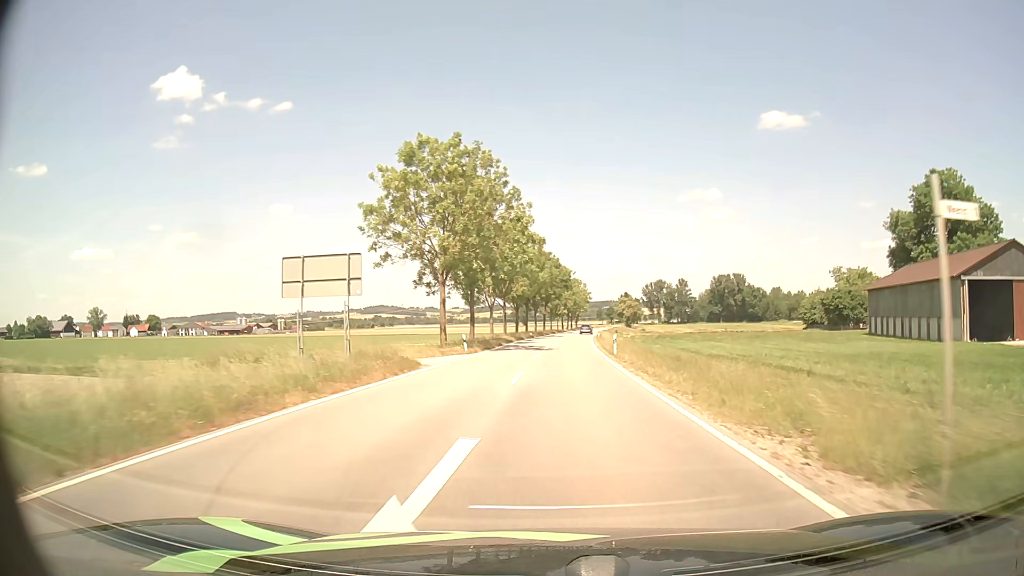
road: tertiary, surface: asphalt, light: Day
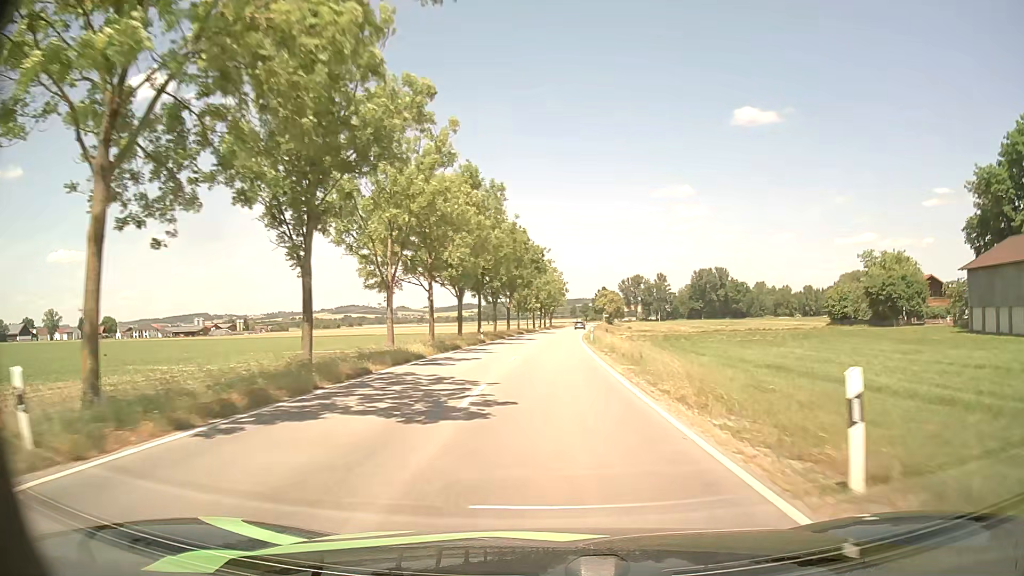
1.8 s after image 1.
(+0.7, +29.8) m; +2°
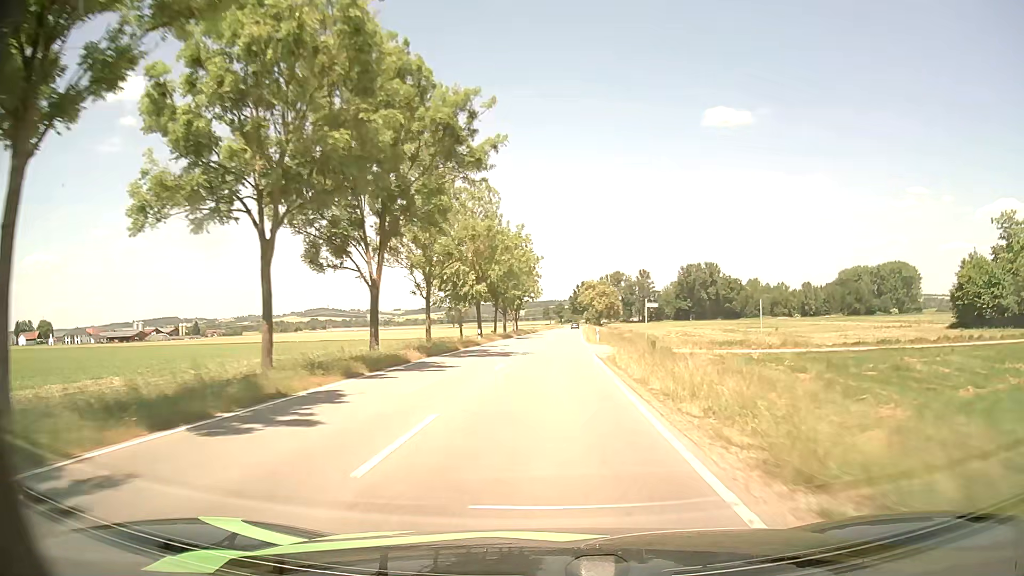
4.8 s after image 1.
(+1.0, +53.4) m; +2°
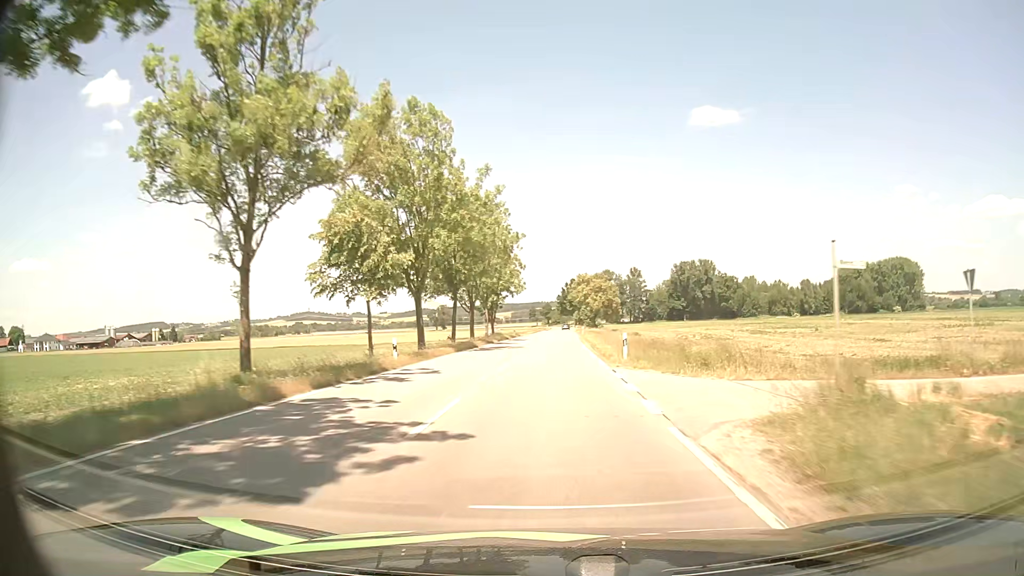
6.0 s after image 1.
(+0.2, +22.3) m; +1°
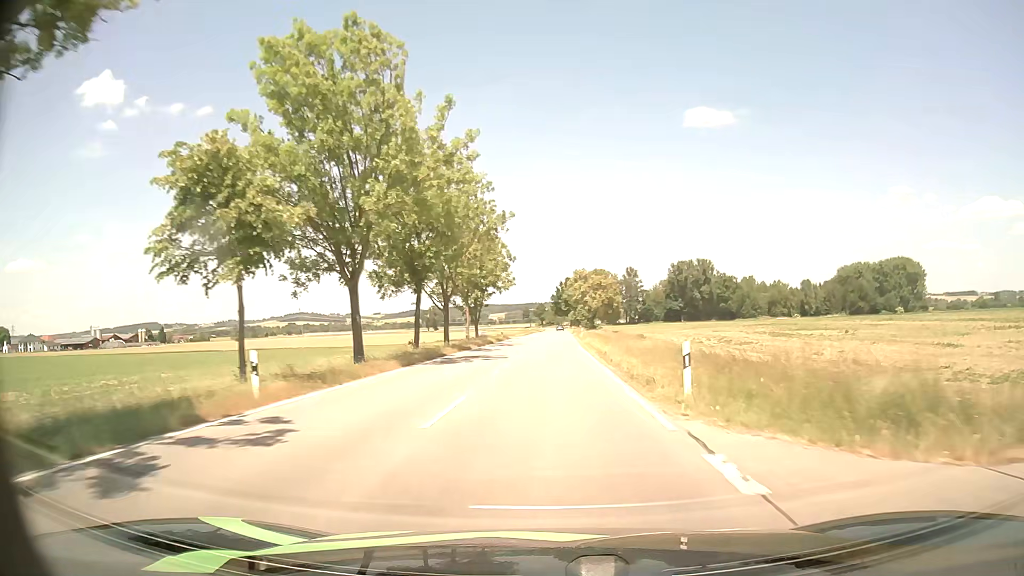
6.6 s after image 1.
(0.0, +11.3) m; 0°
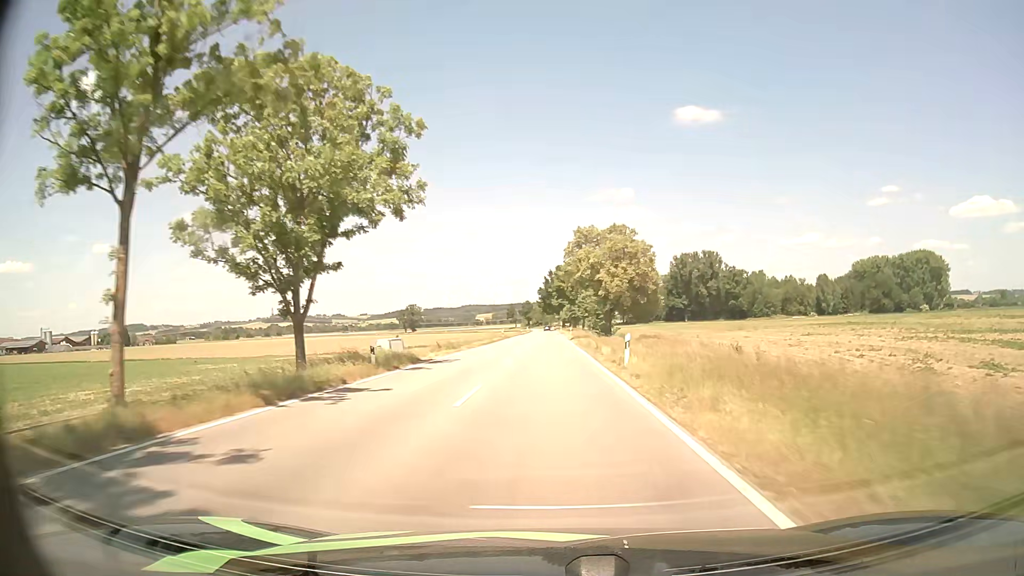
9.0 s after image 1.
(+0.4, +46.4) m; +1°
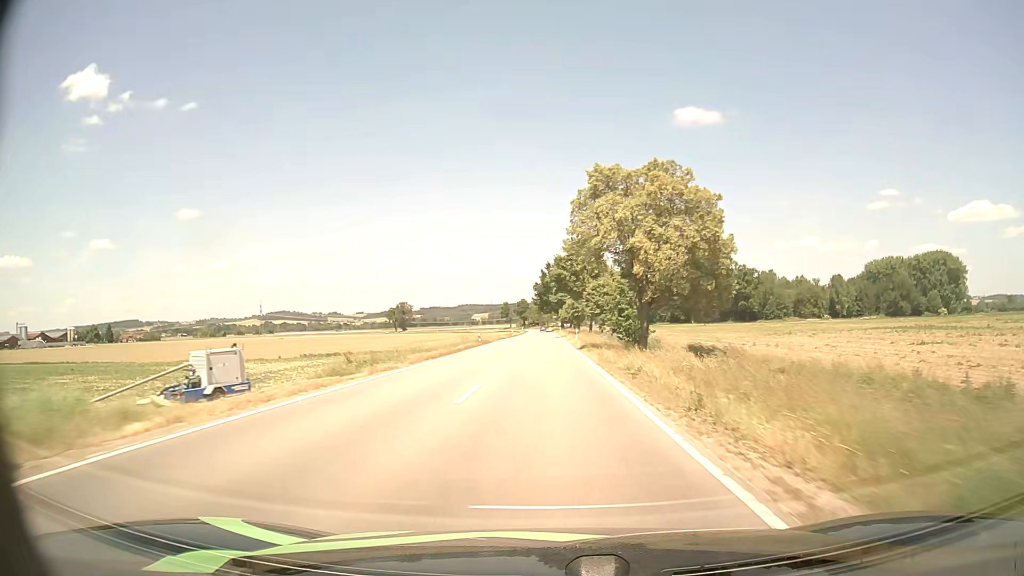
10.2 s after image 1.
(0.0, +23.8) m; 0°
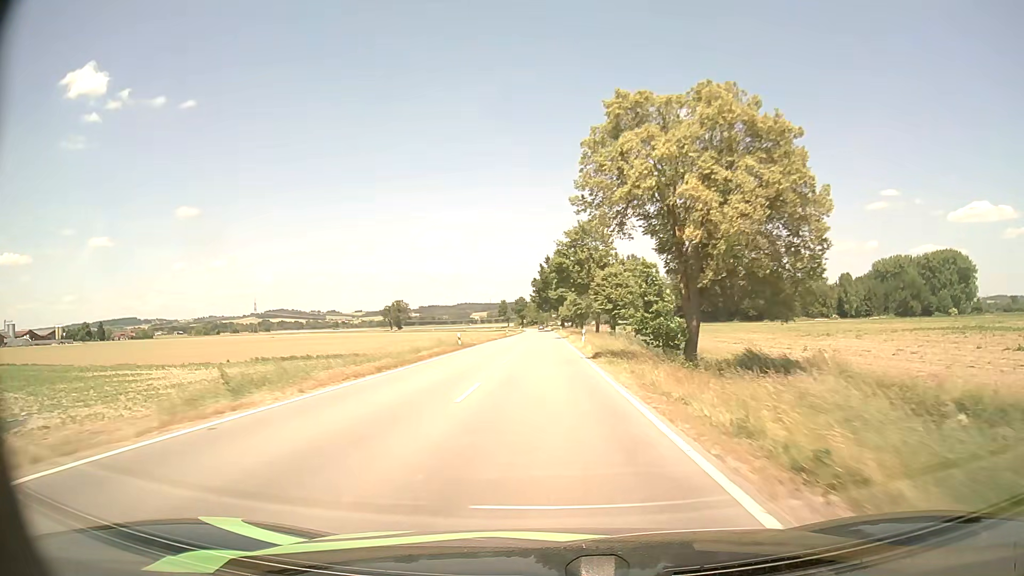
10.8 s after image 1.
(0.0, +12.0) m; 0°
(0, +10) (0, +20) (0, +30) (0, +40) (0, +50) (0, +60) (0, +70) (0, +80) (0, +90) (0, +100) m
